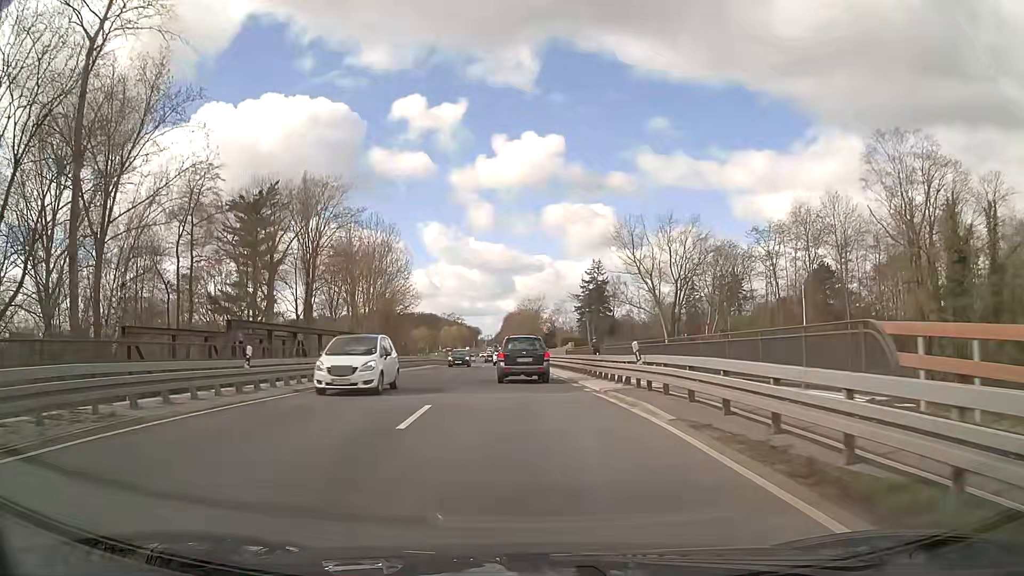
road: primary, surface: asphalt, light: Day
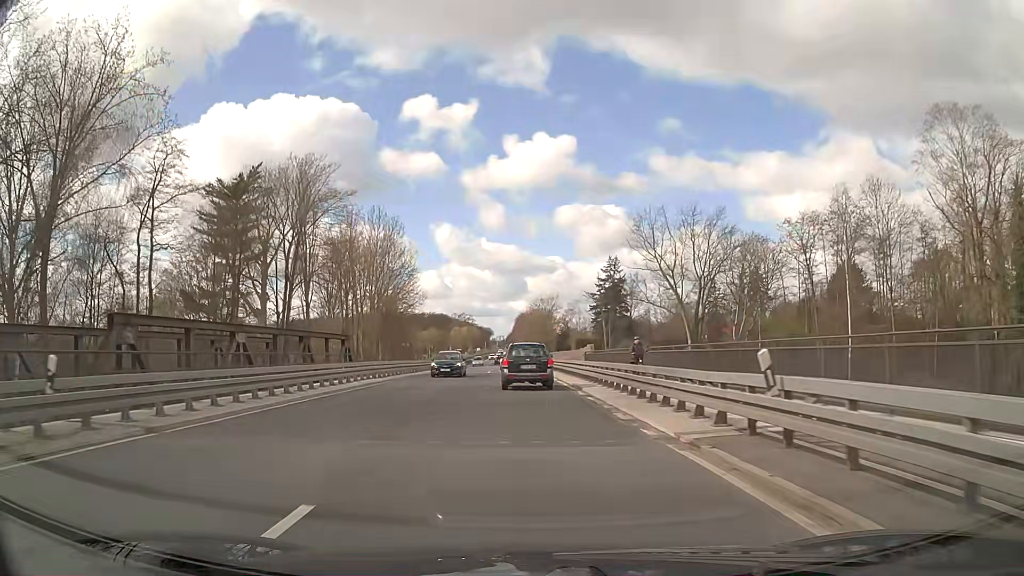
(-0.1, +8.4) m; -1°
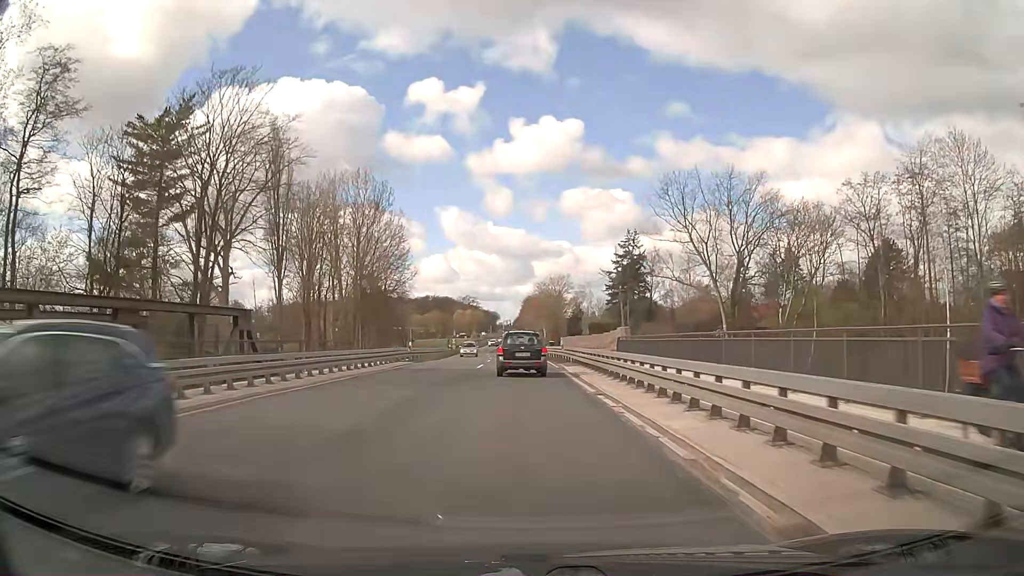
(0.0, +16.2) m; -1°
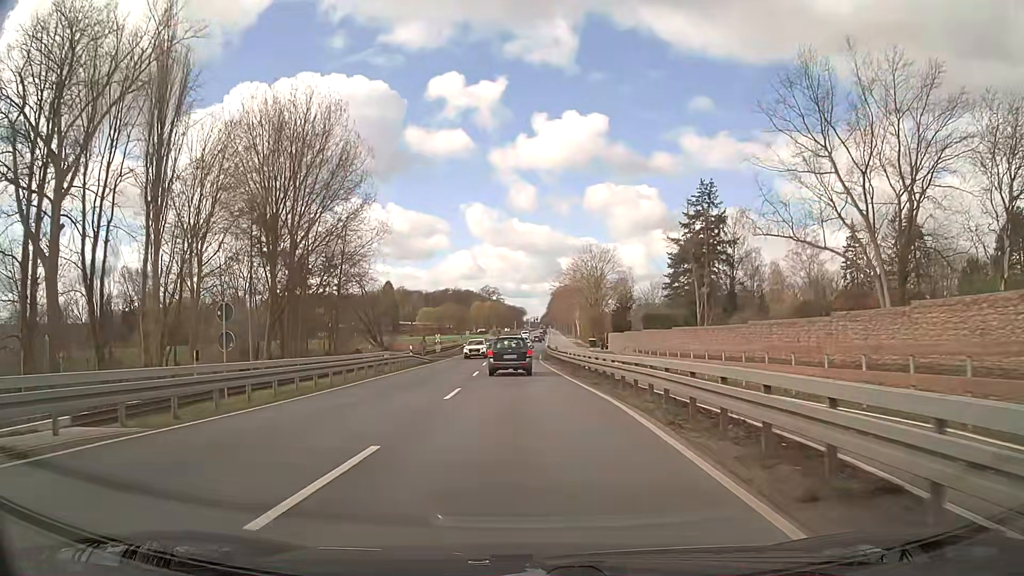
(-0.4, +40.4) m; -2°
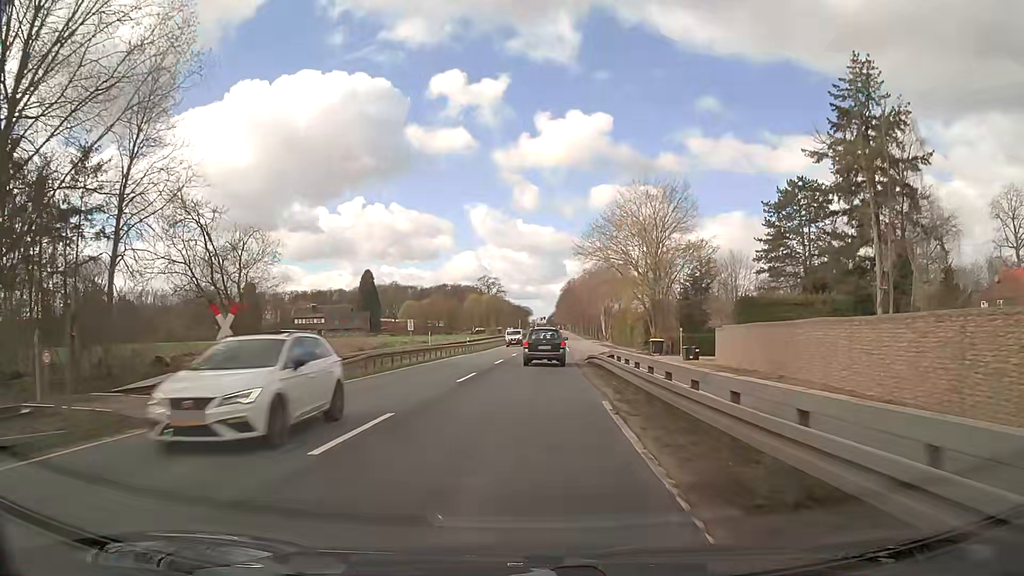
(-0.4, +45.4) m; -1°
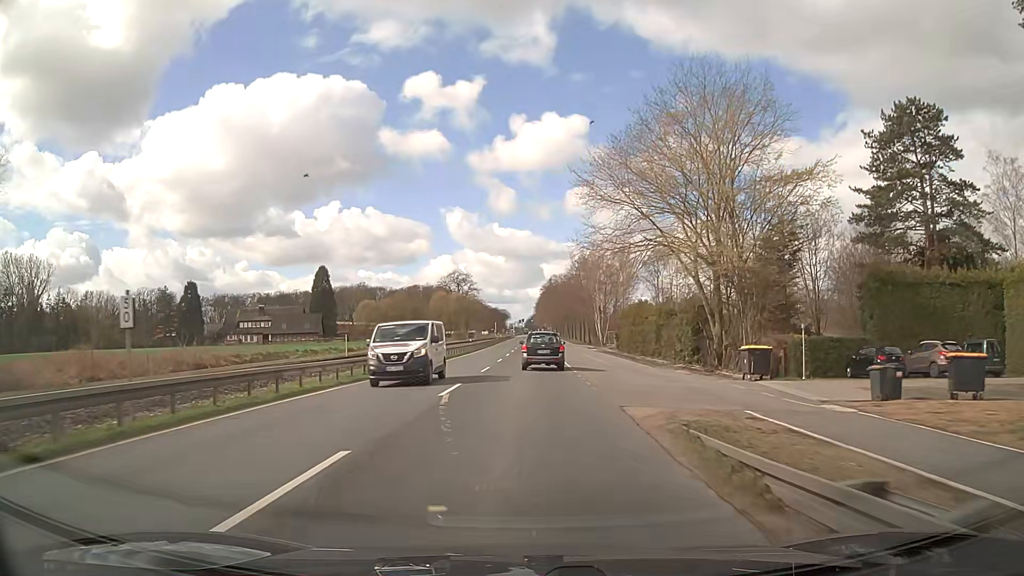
(+0.5, +27.8) m; +2°
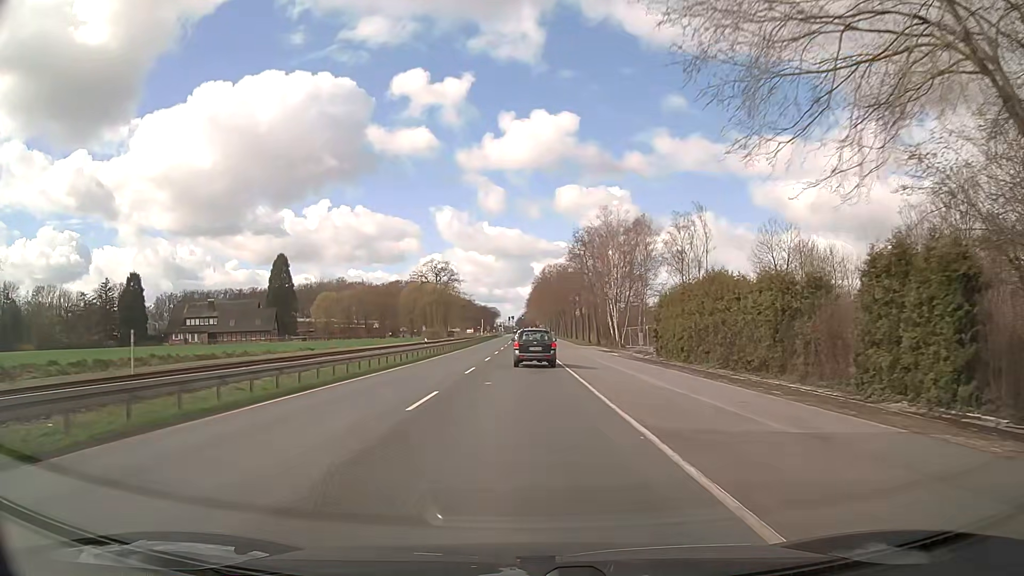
(+0.3, +27.7) m; +1°
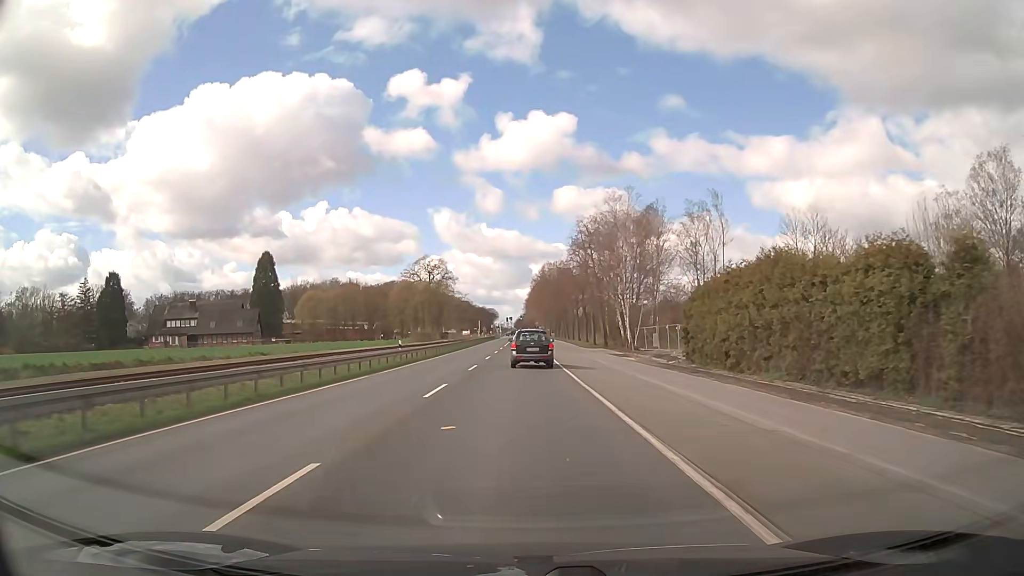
(0.0, +9.5) m; 0°
(0, +10) (0, +20) (0, +30) (0, +40) (0, +50) (0, +60) (0, +70) (0, +80) (-1, +90) (-1, +100) m
